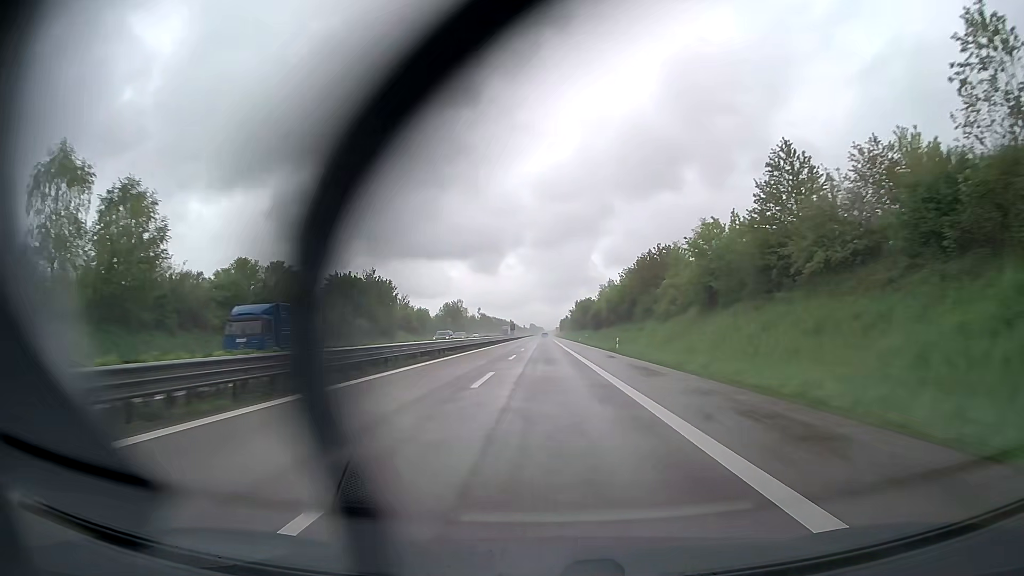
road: trunk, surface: asphalt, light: Day
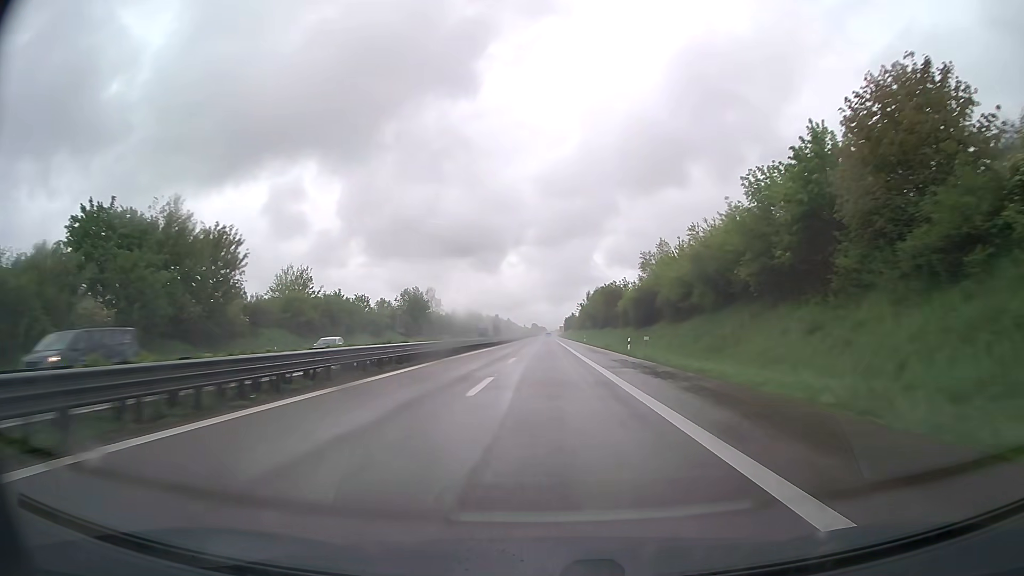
(-0.2, +55.9) m; 0°
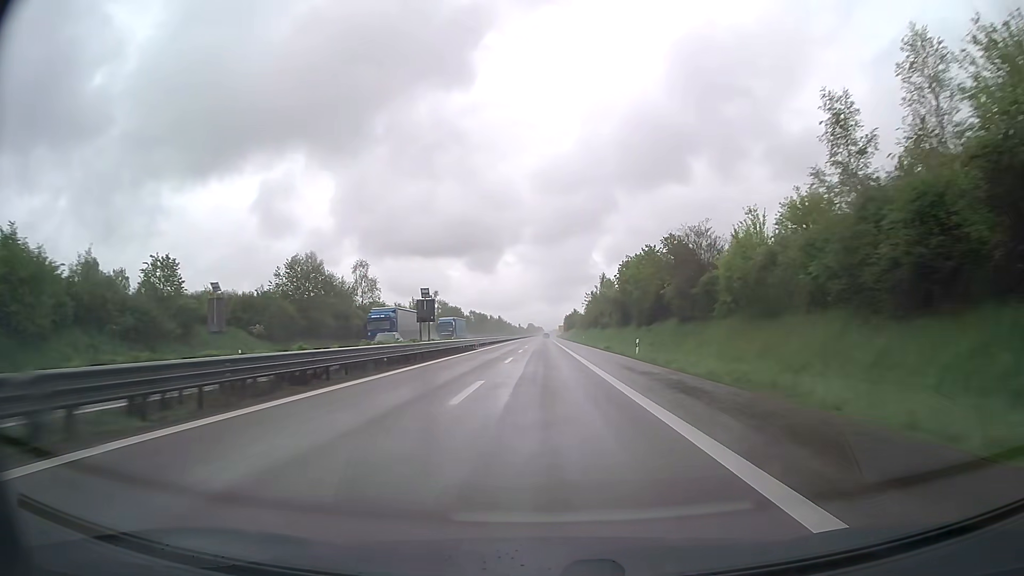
(+0.2, +55.9) m; 0°
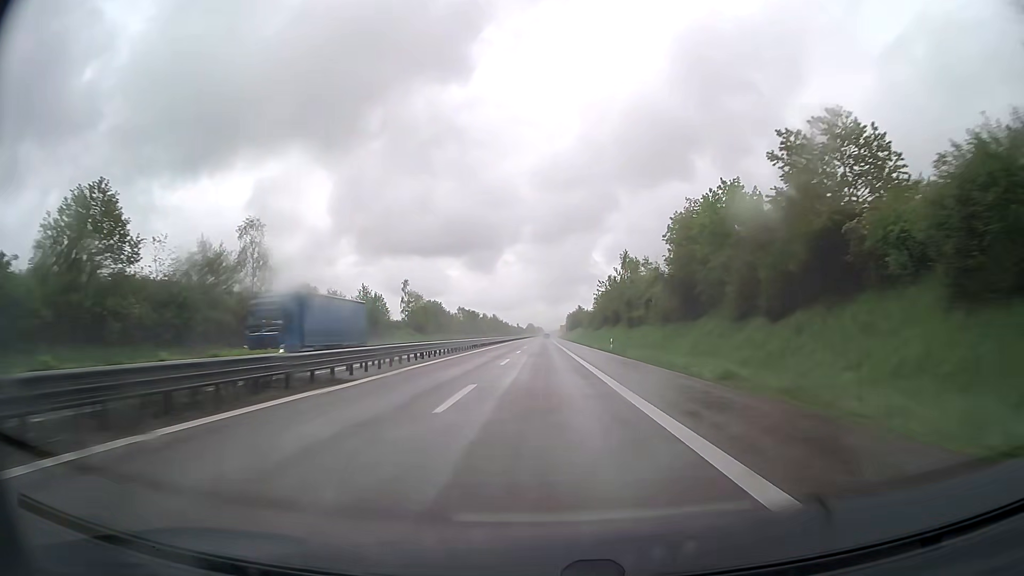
(0.0, +37.2) m; 0°
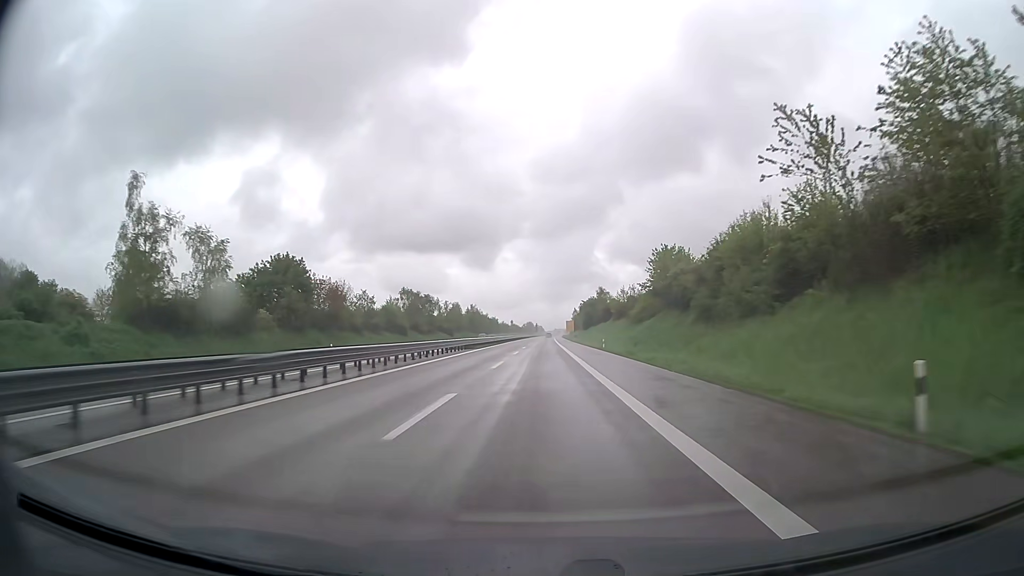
(-0.1, +93.0) m; 0°
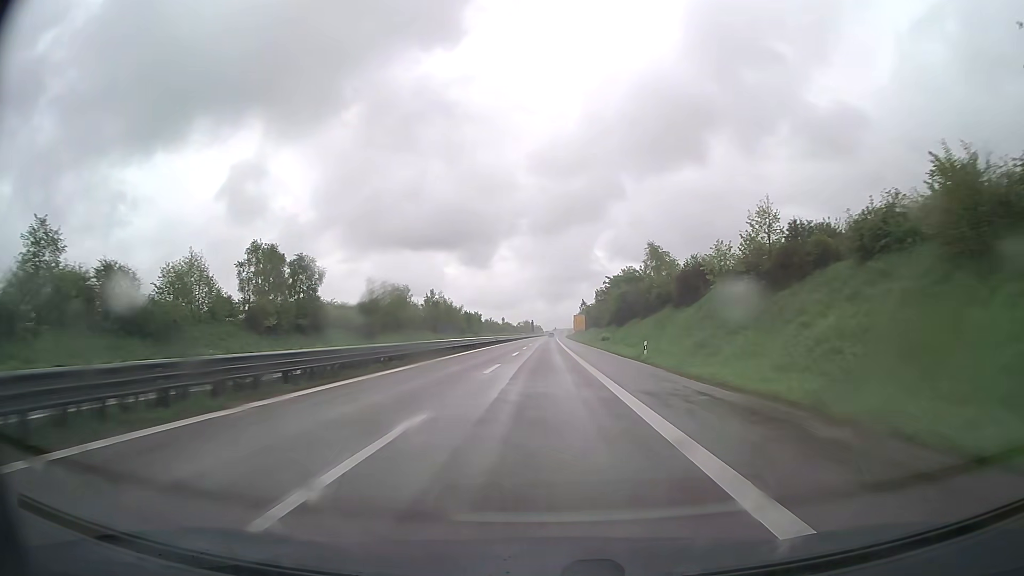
(+0.2, +74.3) m; 0°
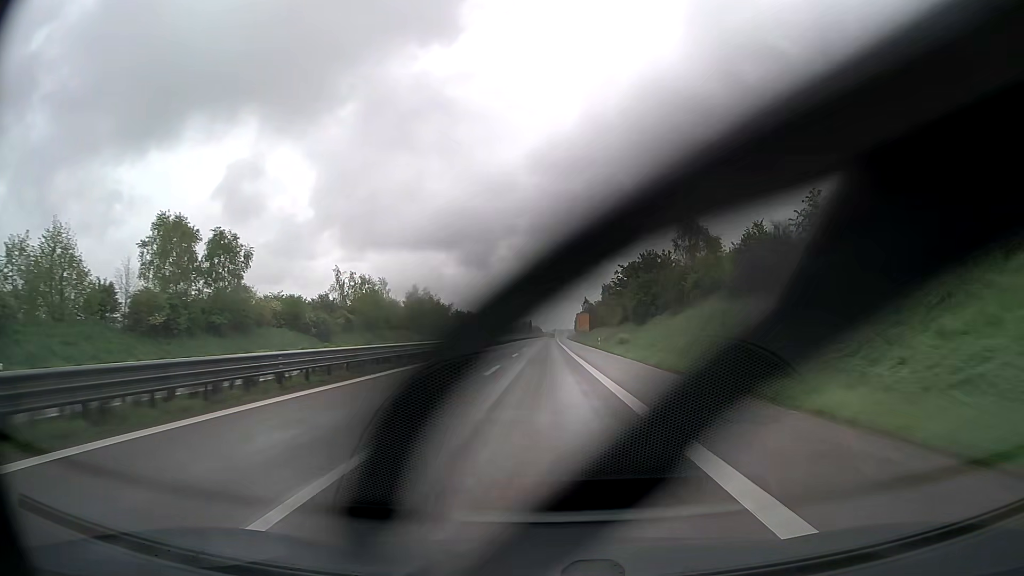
(0.0, +18.6) m; 0°
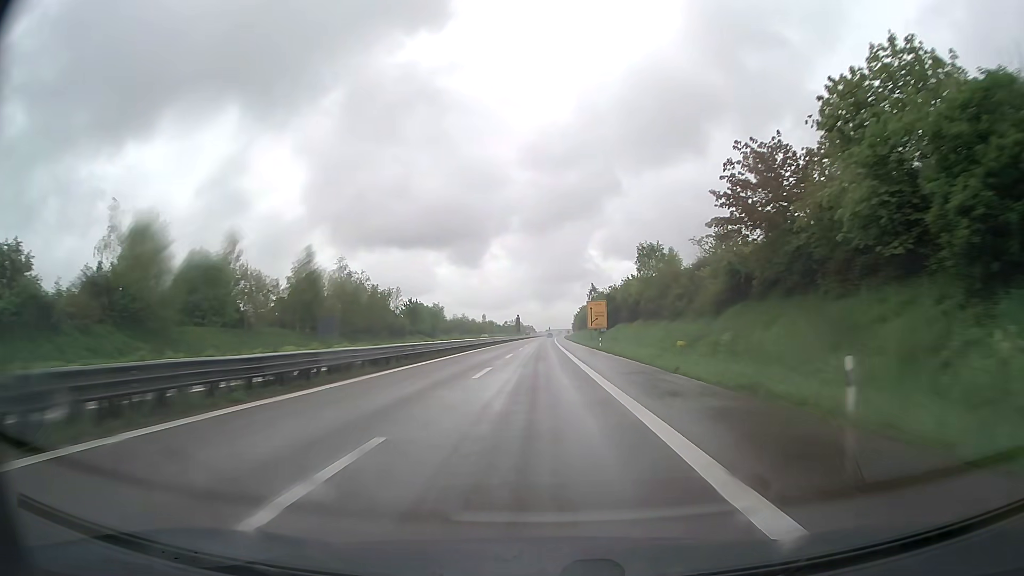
(+0.1, +55.7) m; 0°
(0, +10) (0, +20) (0, +30) (0, +40) (0, +50) (0, +60) (0, +70) (0, +80) (0, +90) (0, +100) m
